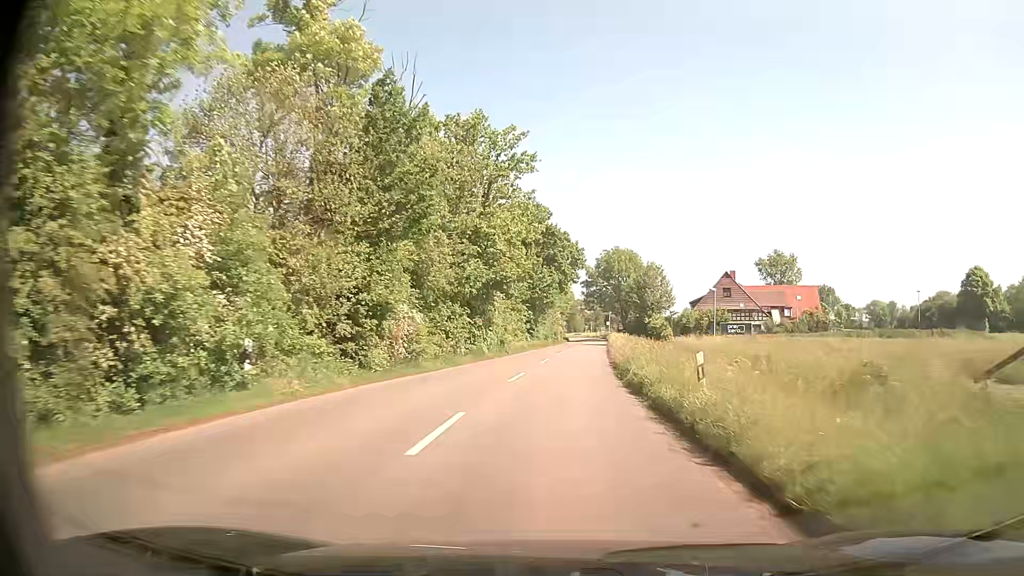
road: secondary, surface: asphalt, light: Day
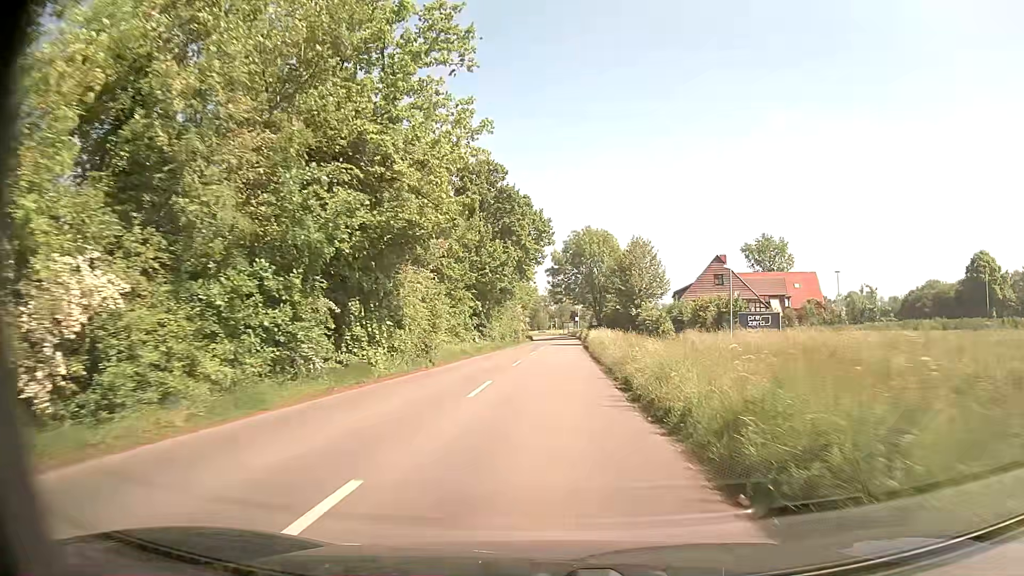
(+0.6, +17.3) m; +4°
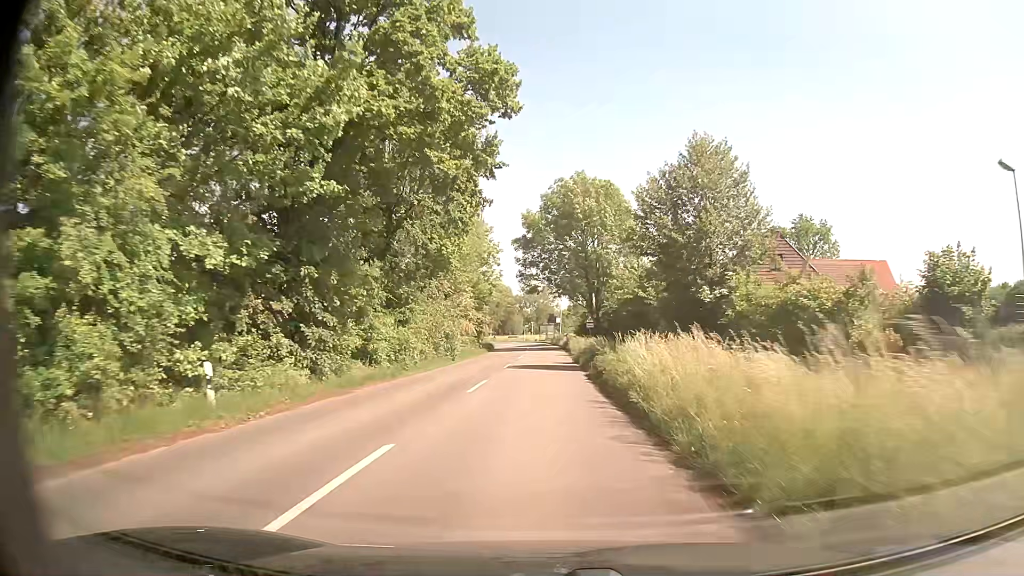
(+0.5, +33.2) m; +2°
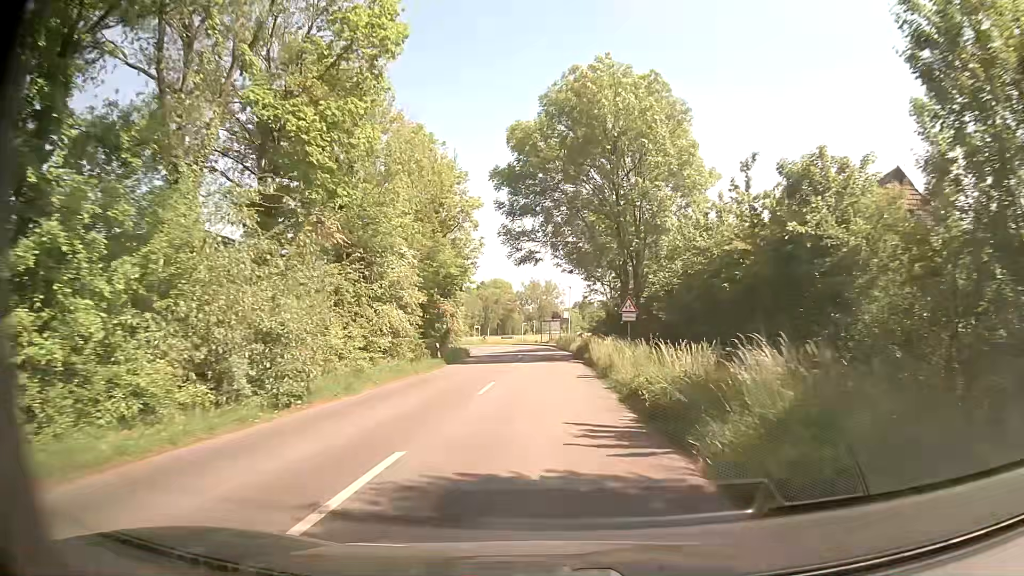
(-0.1, +24.4) m; 0°
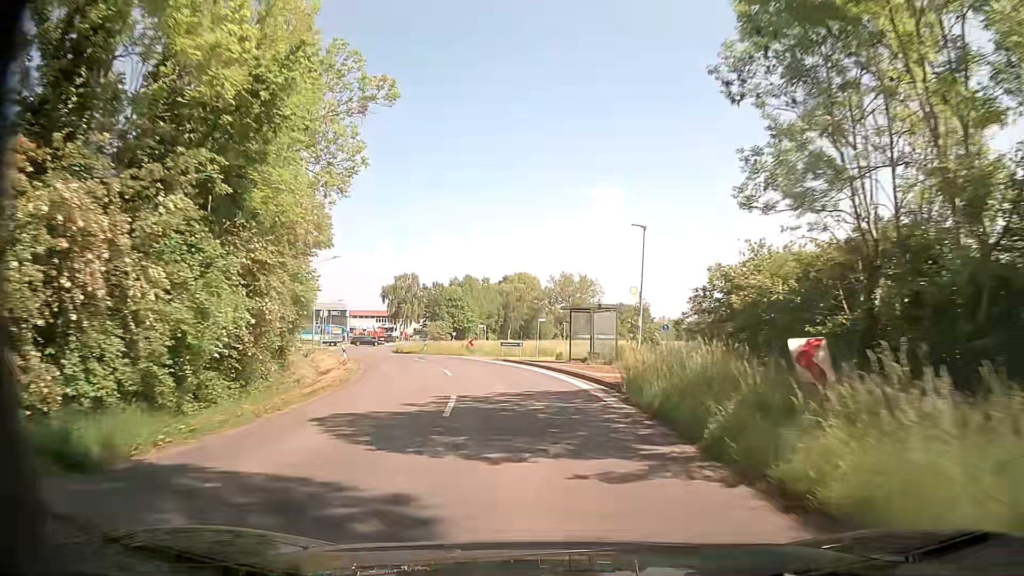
(-0.3, +40.1) m; -3°
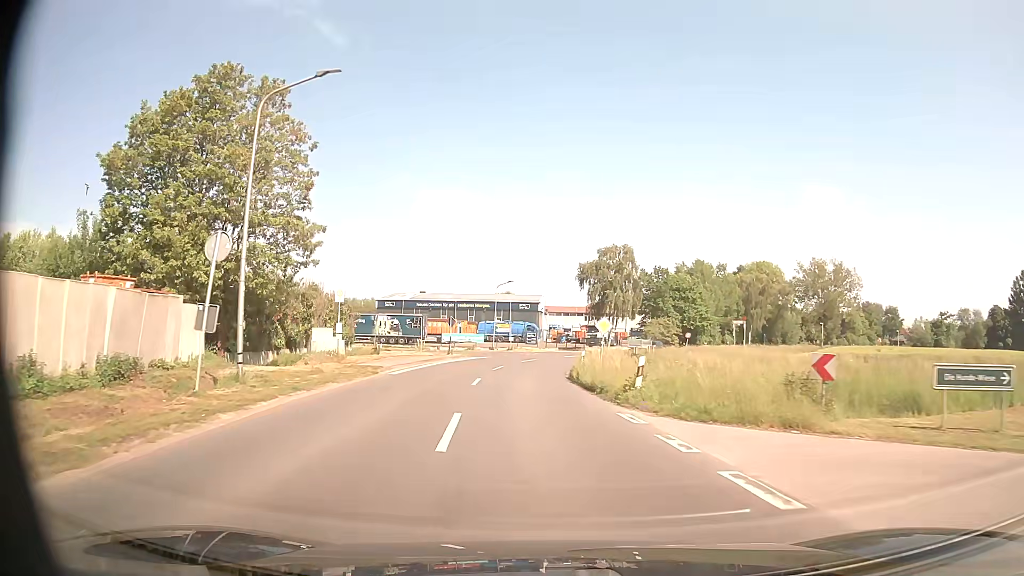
(-6.4, +39.4) m; -18°
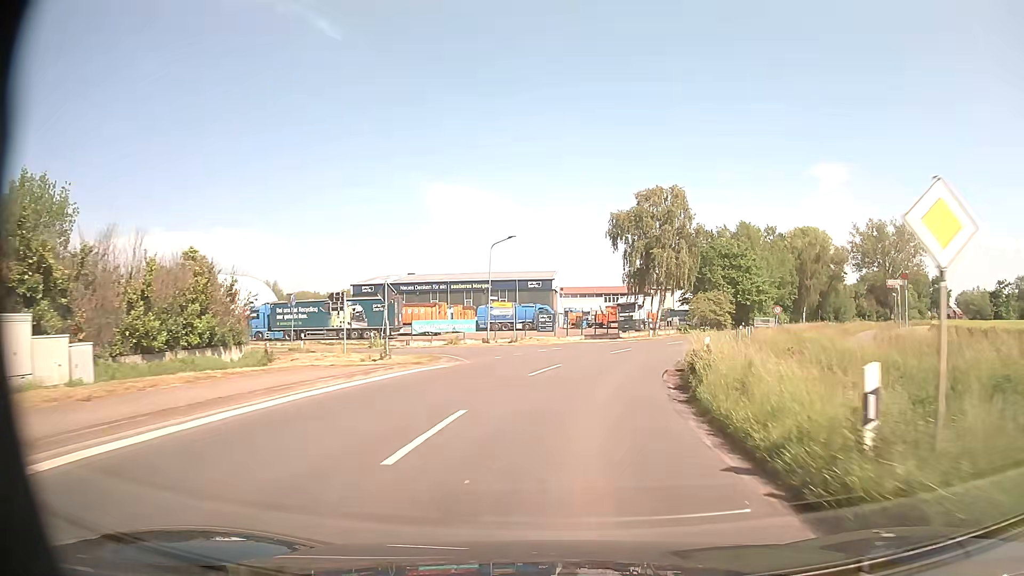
(-0.9, +25.1) m; -1°
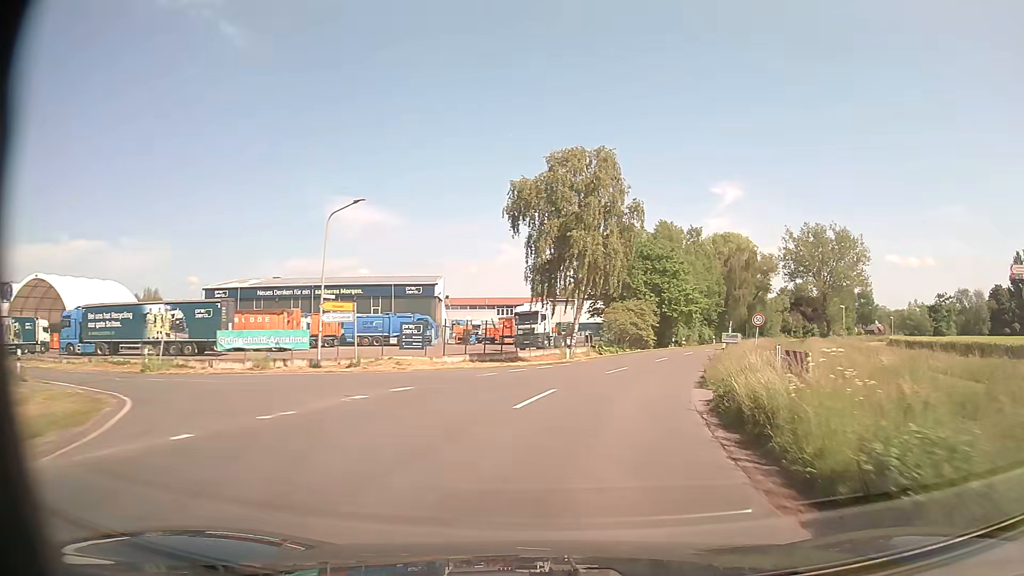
(+1.0, +17.2) m; +9°
(+1, +10) (+2, +20) (+5, +29) (+8, +39) (+11, +48) (+15, +58) (+19, +67) (+23, +76) (+27, +85) (+32, +94) m
